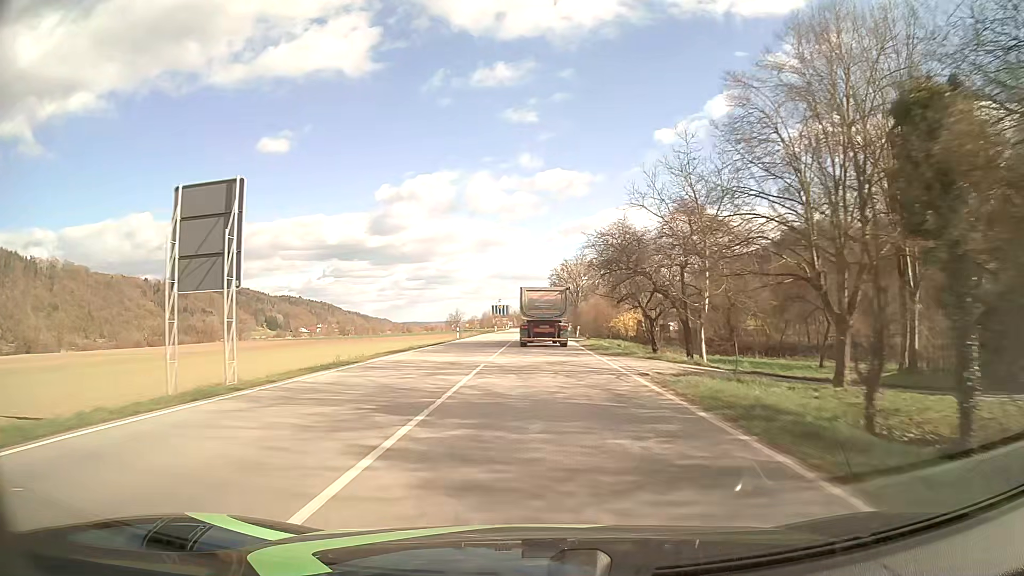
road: primary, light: Day
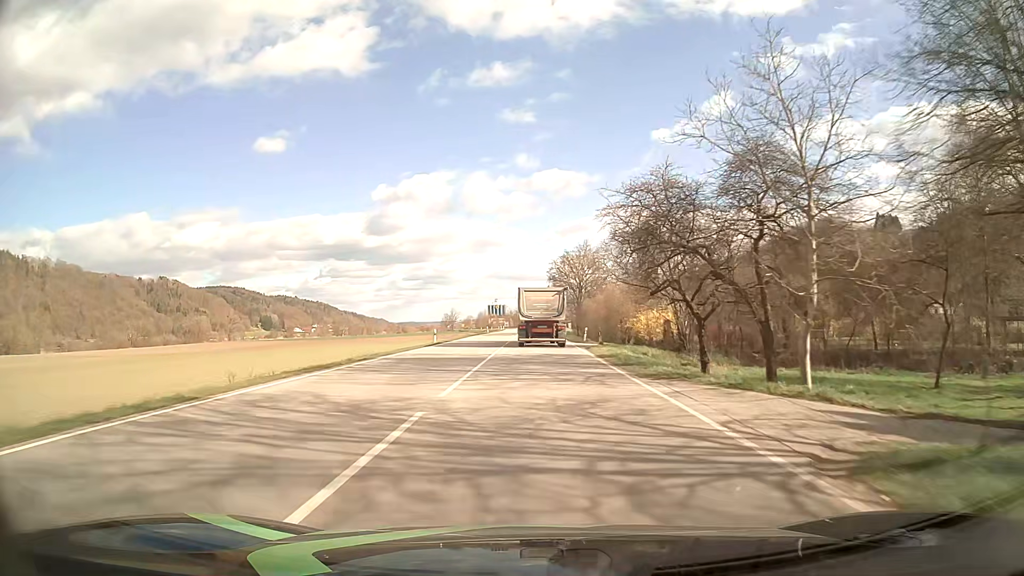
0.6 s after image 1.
(0.0, +11.3) m; 0°
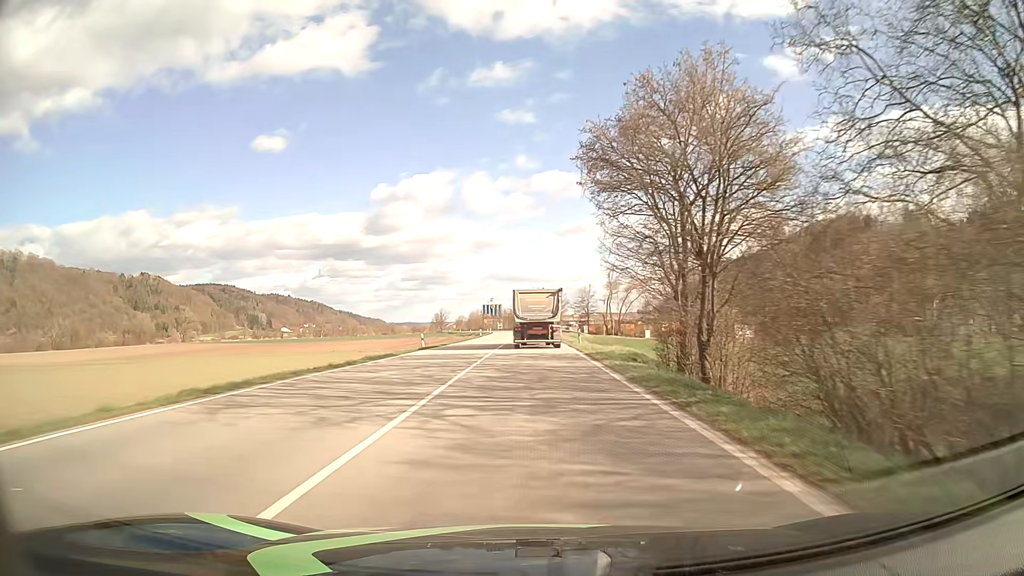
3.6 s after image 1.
(+0.2, +56.7) m; 0°
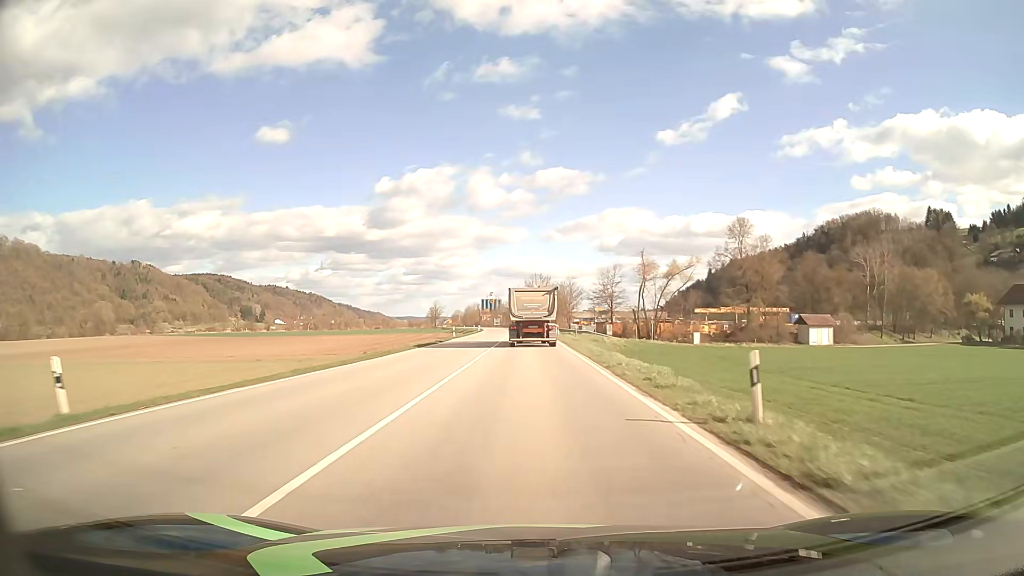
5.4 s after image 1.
(0.0, +34.1) m; 0°
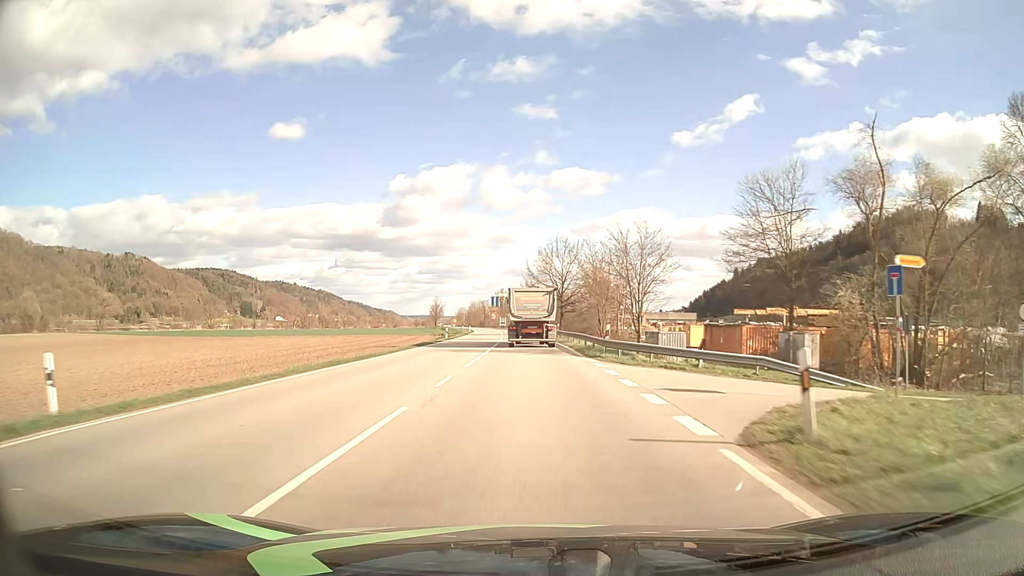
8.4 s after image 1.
(-0.5, +56.9) m; -1°
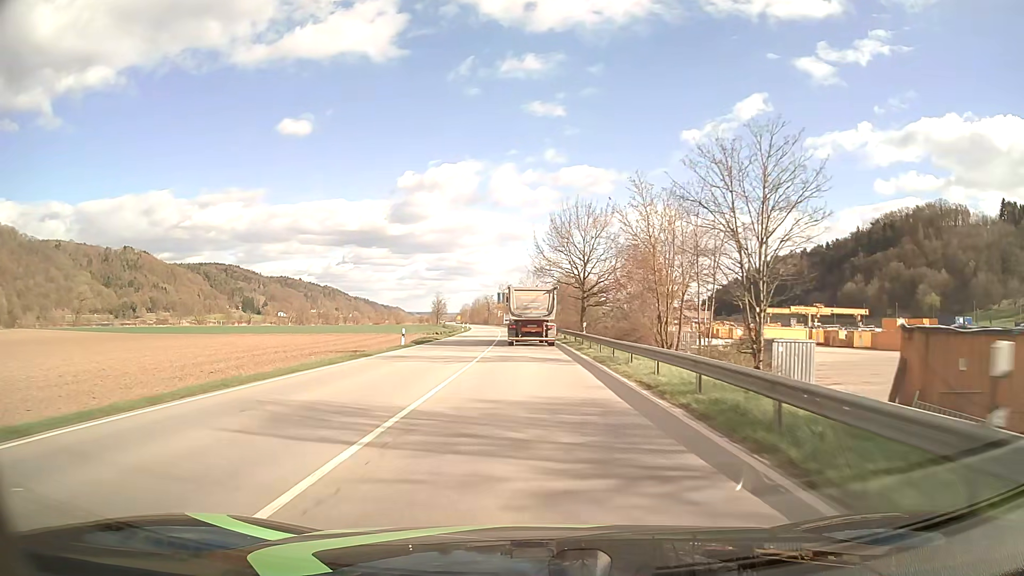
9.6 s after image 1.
(-0.1, +22.8) m; -1°
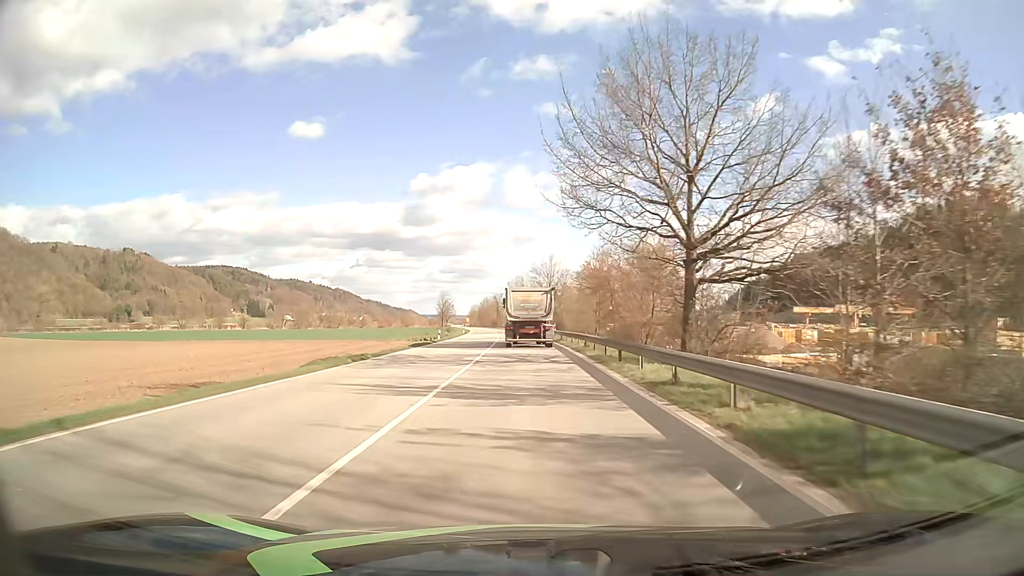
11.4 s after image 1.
(-0.3, +34.3) m; -1°
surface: asphalt
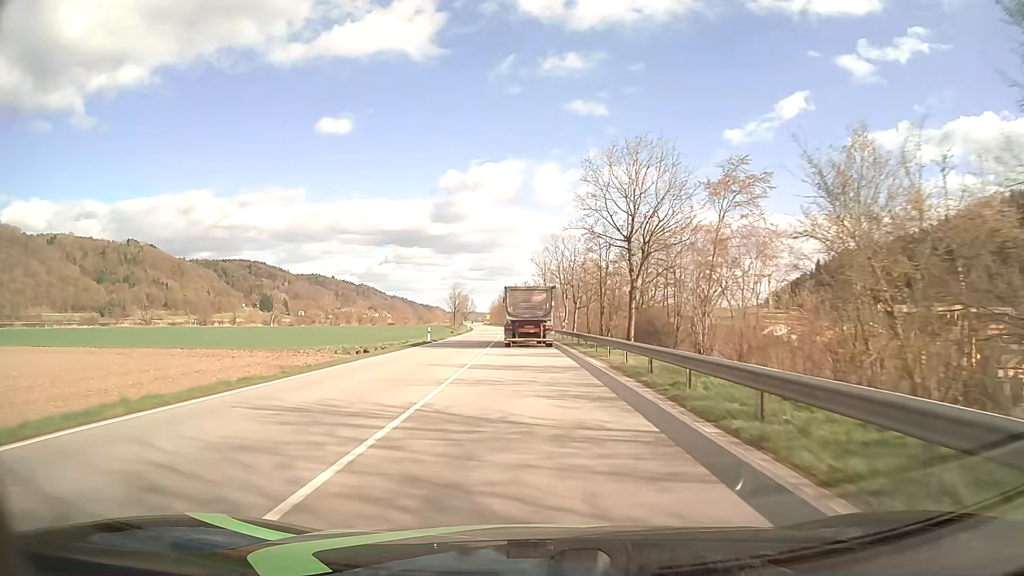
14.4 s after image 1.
(-1.2, +57.3) m; -2°
(0, +10) (0, +20) (0, +30) (-1, +40) (-1, +50) (-1, +60) (-2, +70) (-2, +80) (-3, +90) (-3, +100) m
